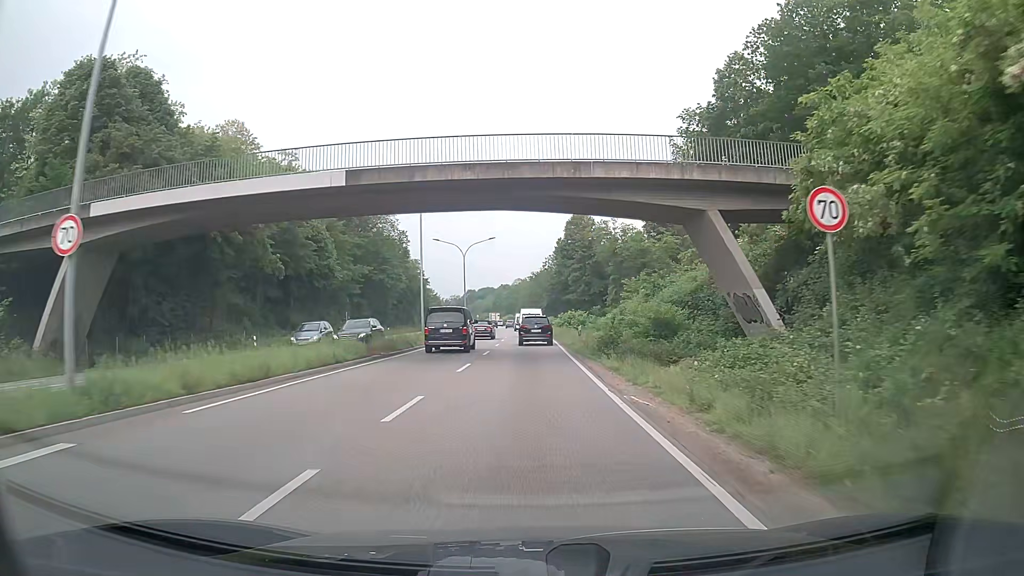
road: trunk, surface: asphalt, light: Day
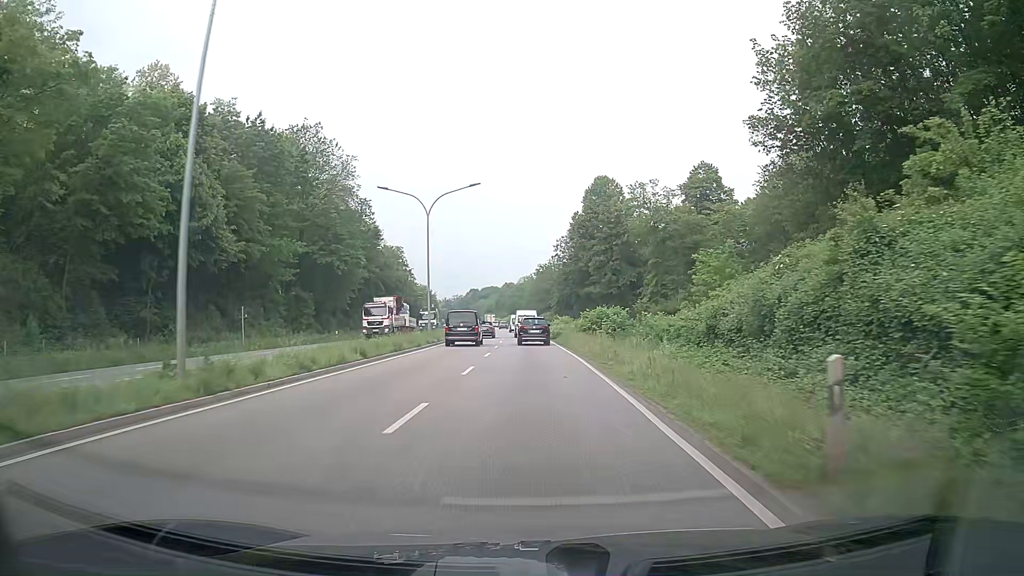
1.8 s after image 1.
(-0.2, +28.1) m; -1°
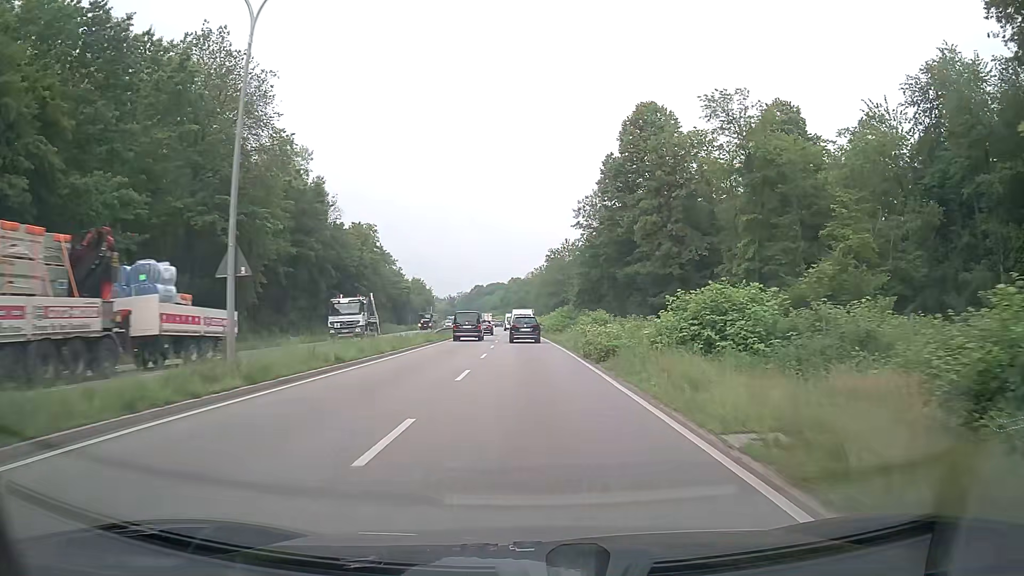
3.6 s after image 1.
(-0.1, +29.1) m; -1°
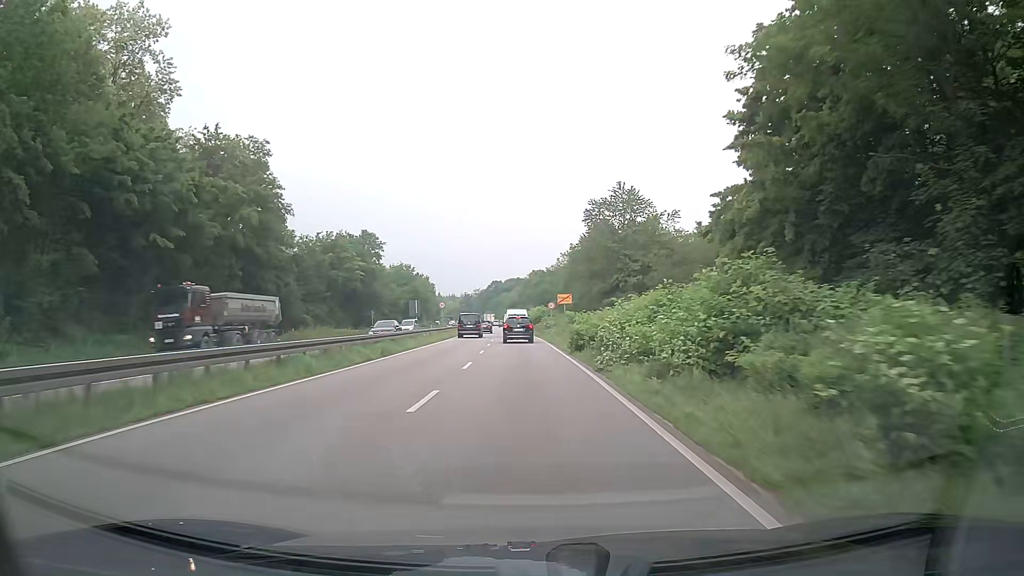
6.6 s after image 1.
(-0.8, +50.6) m; -2°
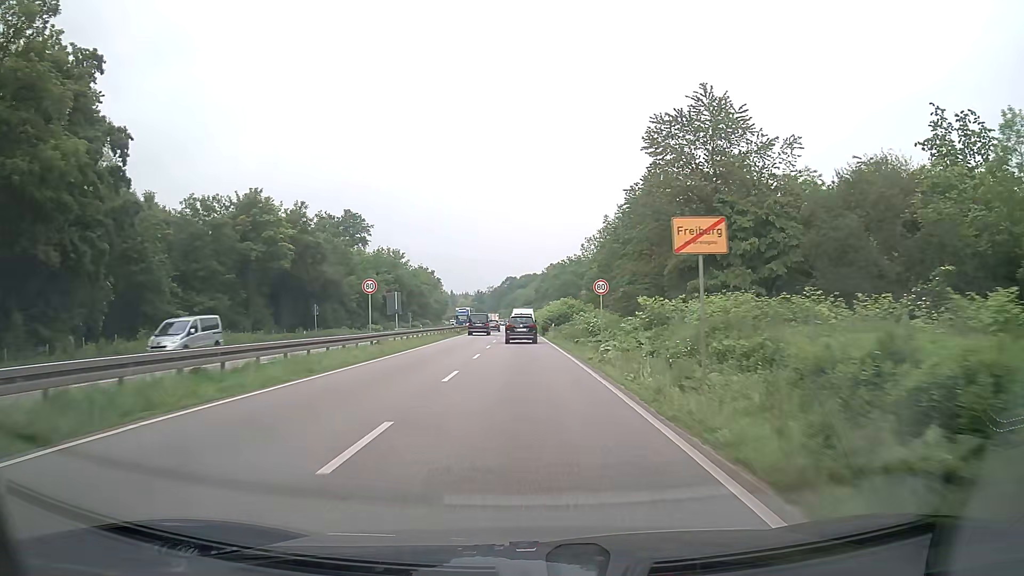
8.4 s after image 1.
(-0.4, +31.2) m; -1°
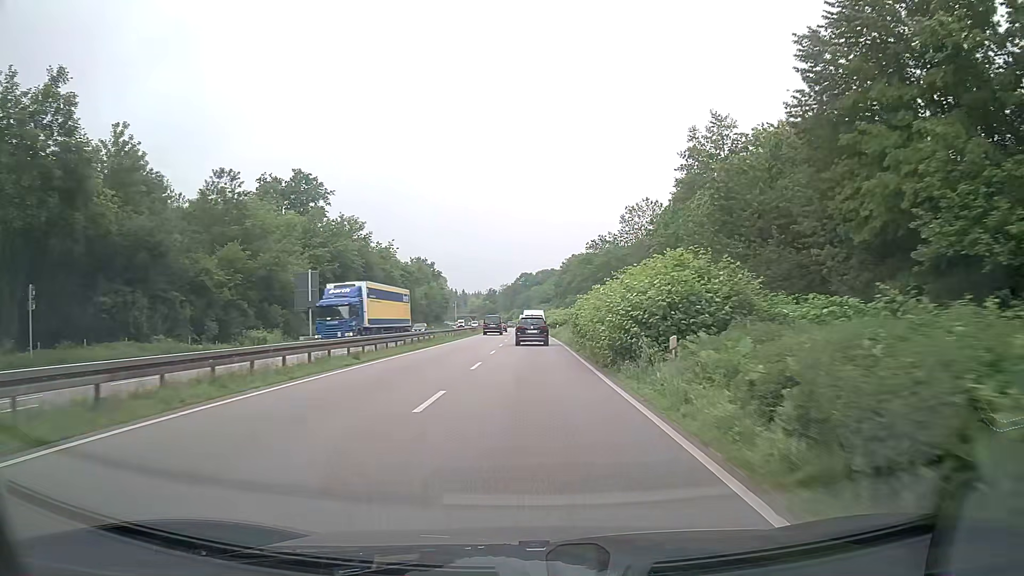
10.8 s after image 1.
(-0.6, +41.0) m; -1°
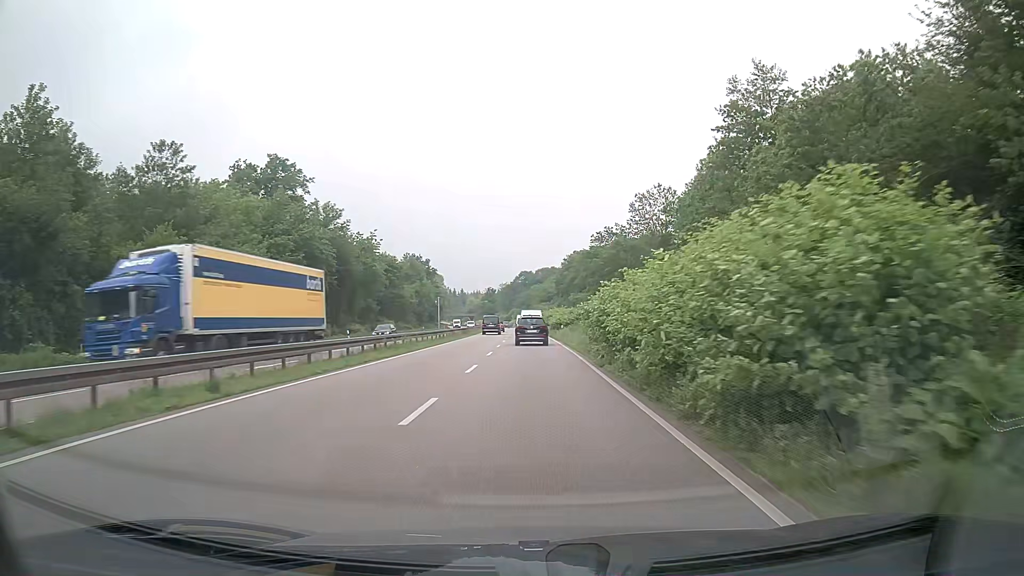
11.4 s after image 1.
(0.0, +10.3) m; 0°
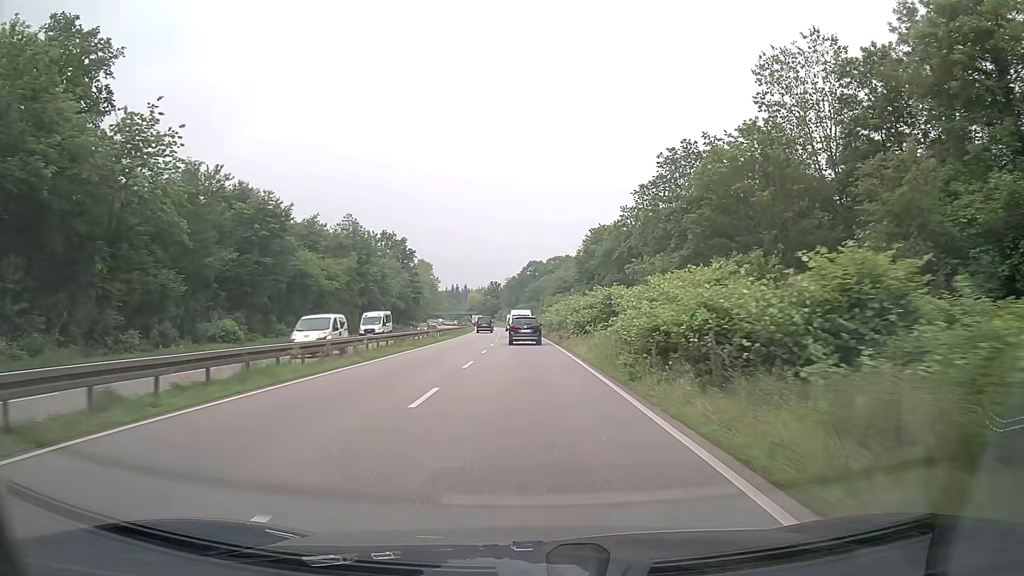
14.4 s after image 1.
(-0.1, +52.6) m; -1°
(0, +10) (0, +20) (0, +30) (-1, +40) (-1, +50) (-1, +60) (-1, +70) (-2, +80) (-3, +90) (-3, +100) m
